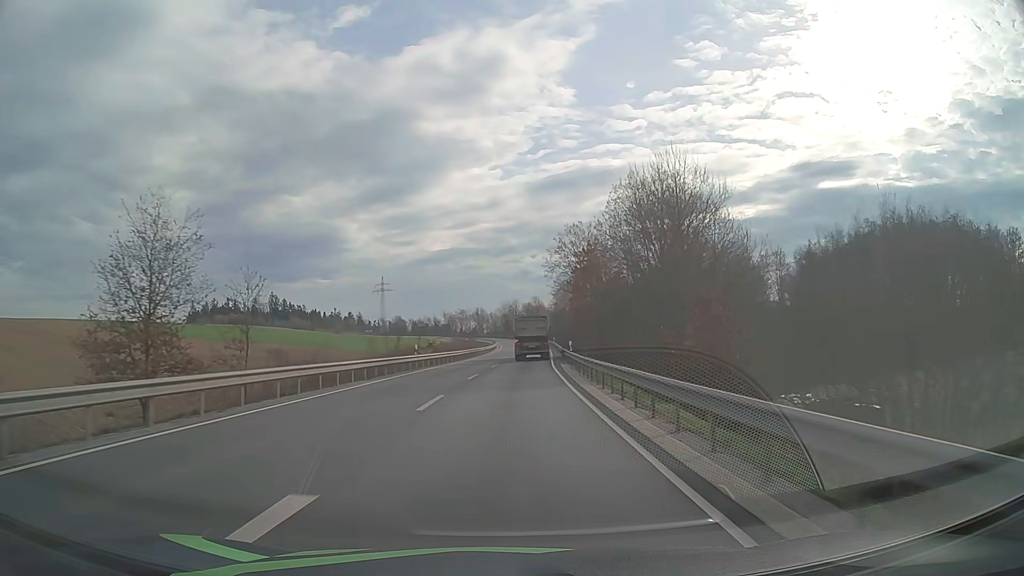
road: secondary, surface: asphalt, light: Day
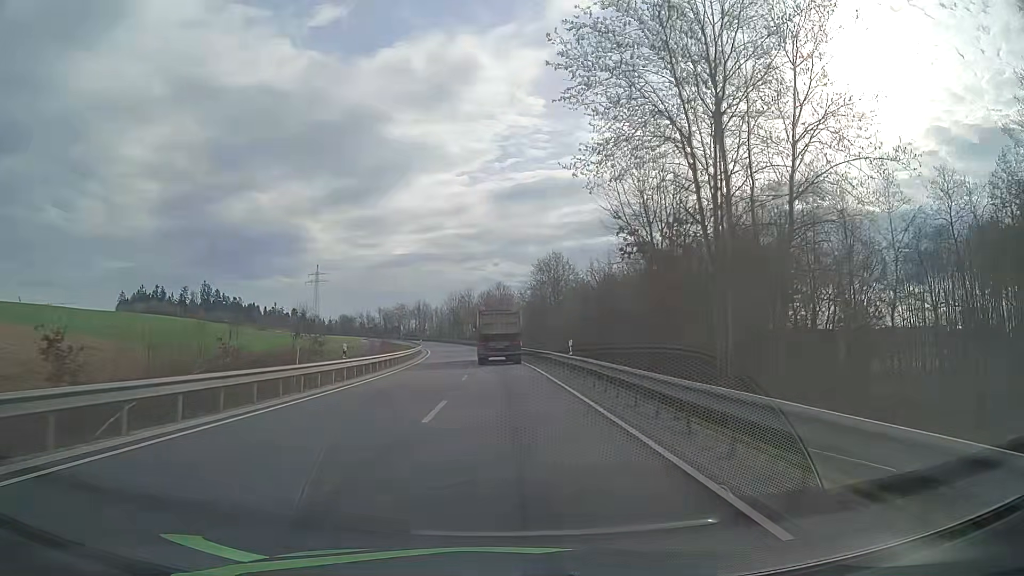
(+2.9, +65.2) m; +4°
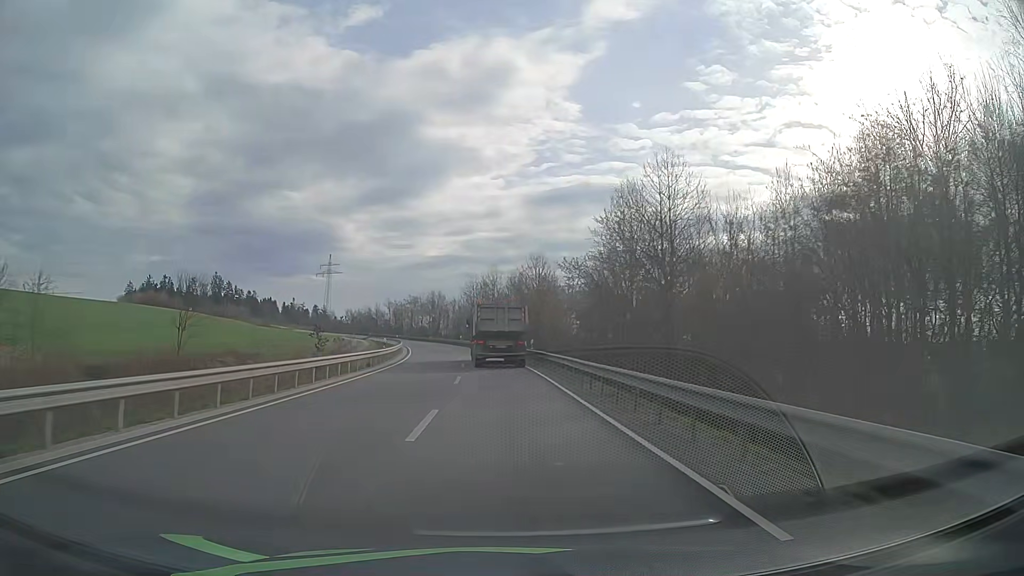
(-0.7, +38.5) m; -3°
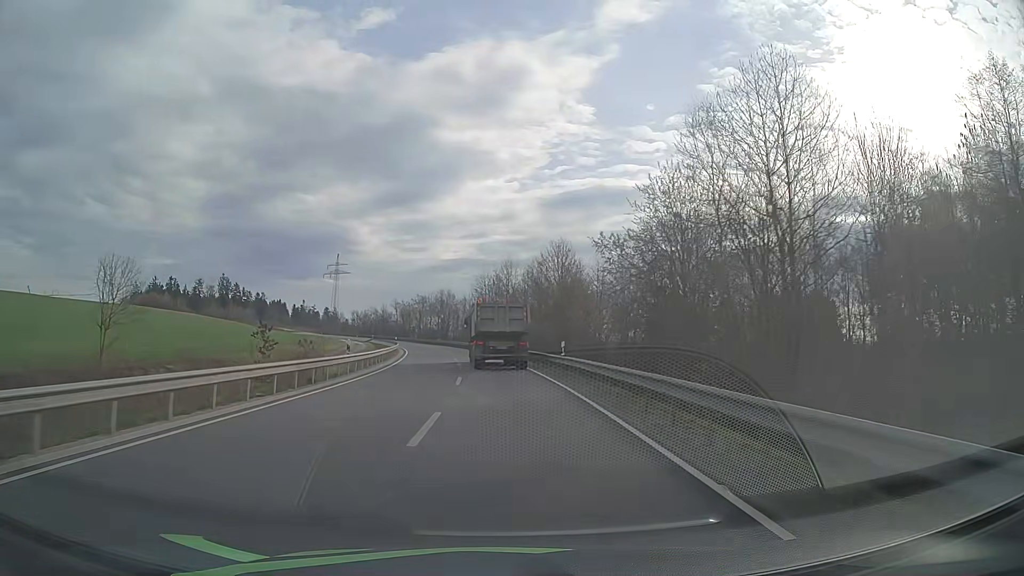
(-0.1, +12.5) m; -1°
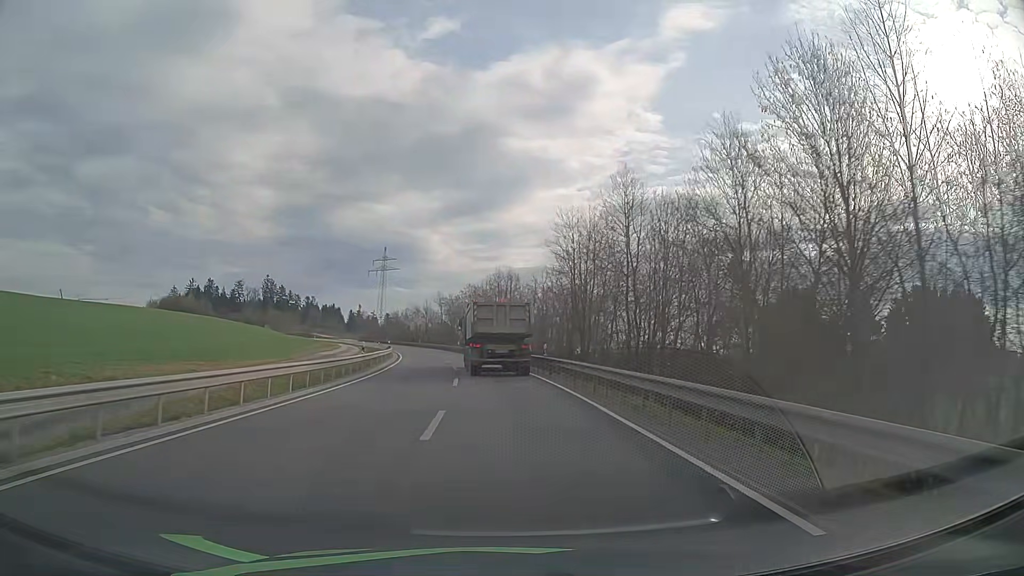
(-2.5, +47.3) m; -6°
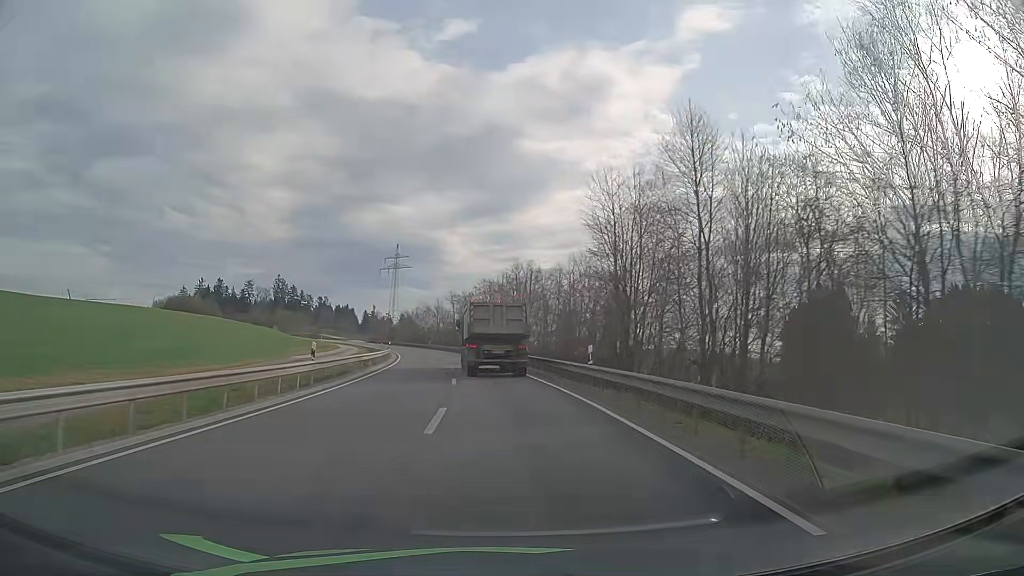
(-0.2, +11.3) m; -2°
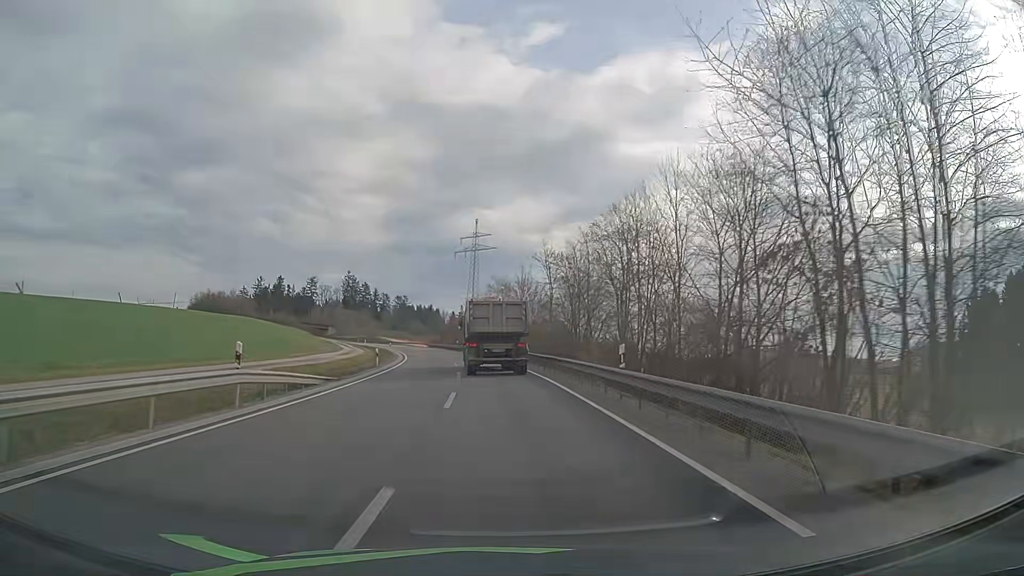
(-4.0, +56.3) m; -8°
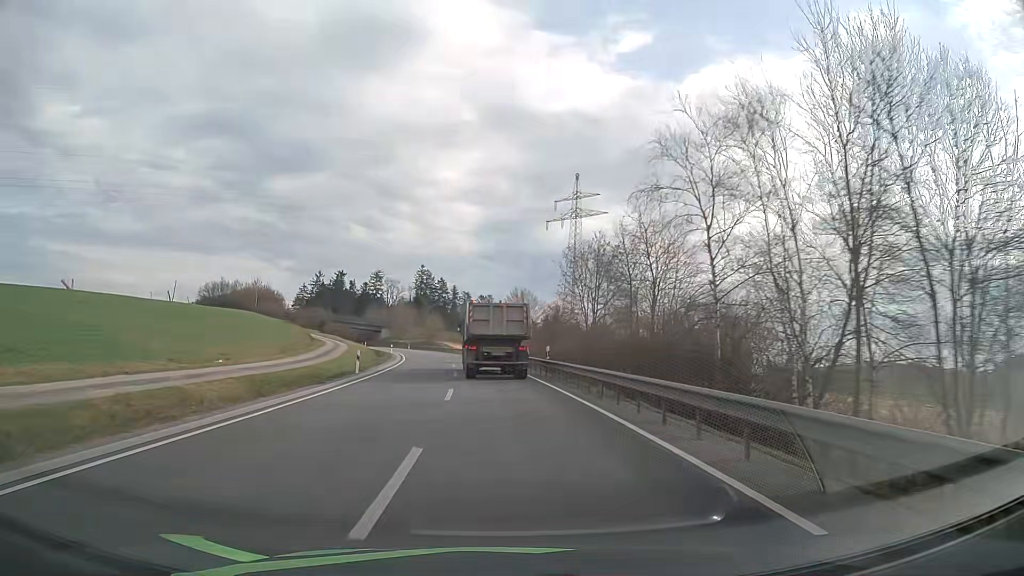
(-3.6, +57.9) m; -8°
(0, +10) (0, +20) (-1, +30) (-2, +40) (-3, +50) (-4, +60) (-6, +70) (-7, +80) (-9, +89) (-12, +99) m
